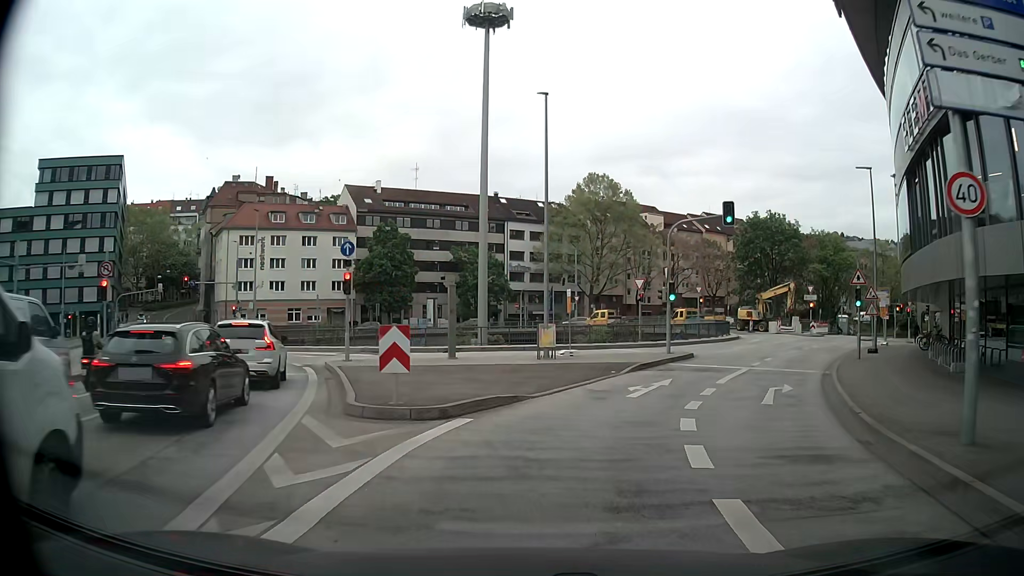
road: primary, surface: asphalt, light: Day
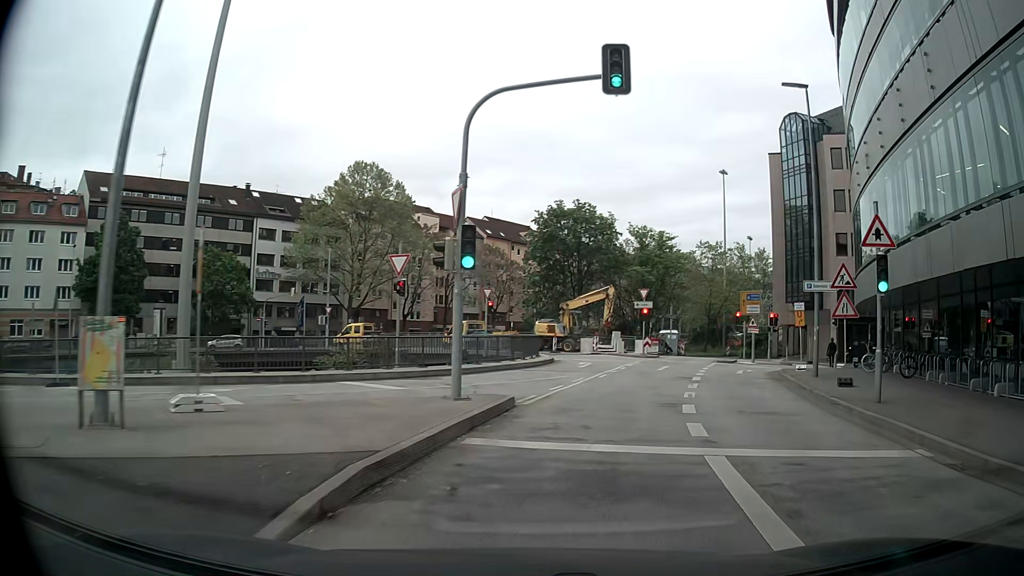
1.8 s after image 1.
(+2.5, +17.1) m; +18°
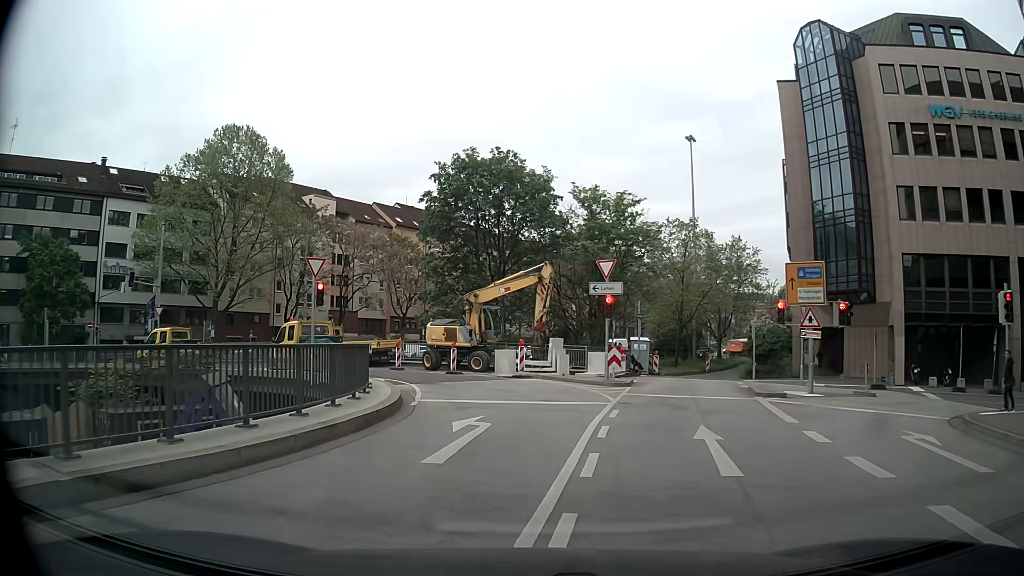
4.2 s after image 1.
(+2.9, +20.2) m; +8°
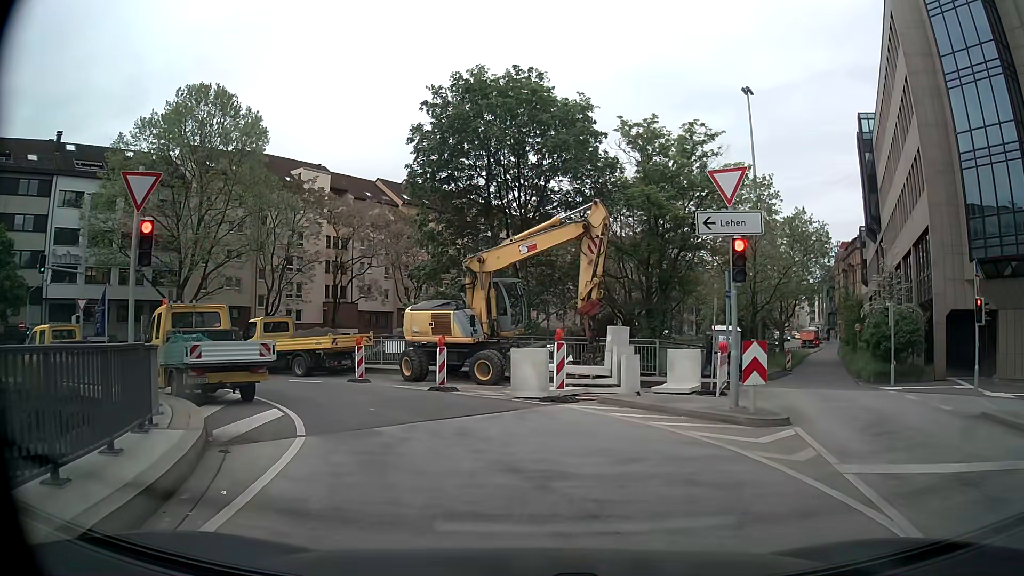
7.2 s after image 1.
(-0.1, +12.1) m; -2°
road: primary_link
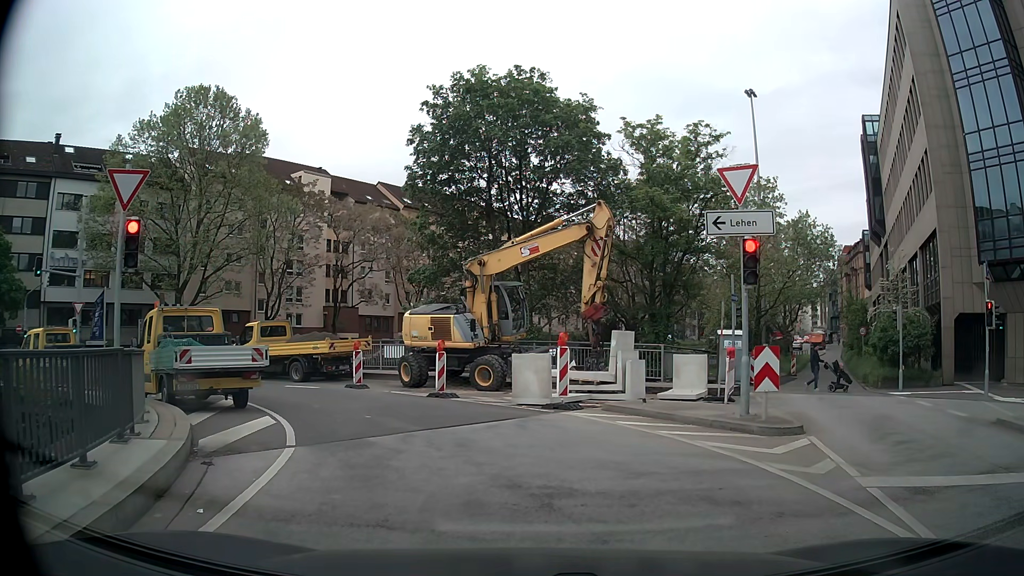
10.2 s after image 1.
(0.0, +0.5) m; 0°
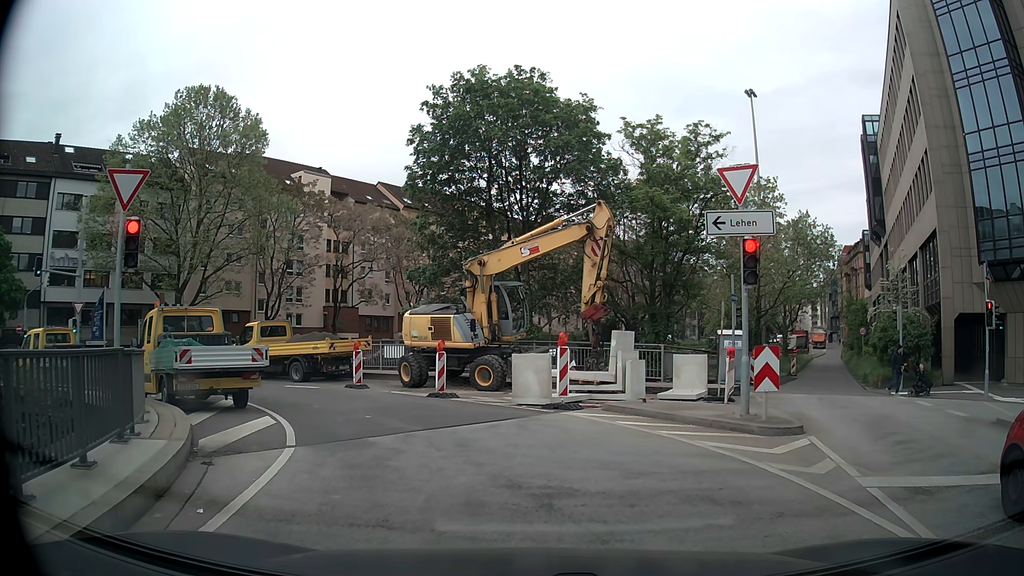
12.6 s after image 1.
(0.0, 0.0) m; 0°
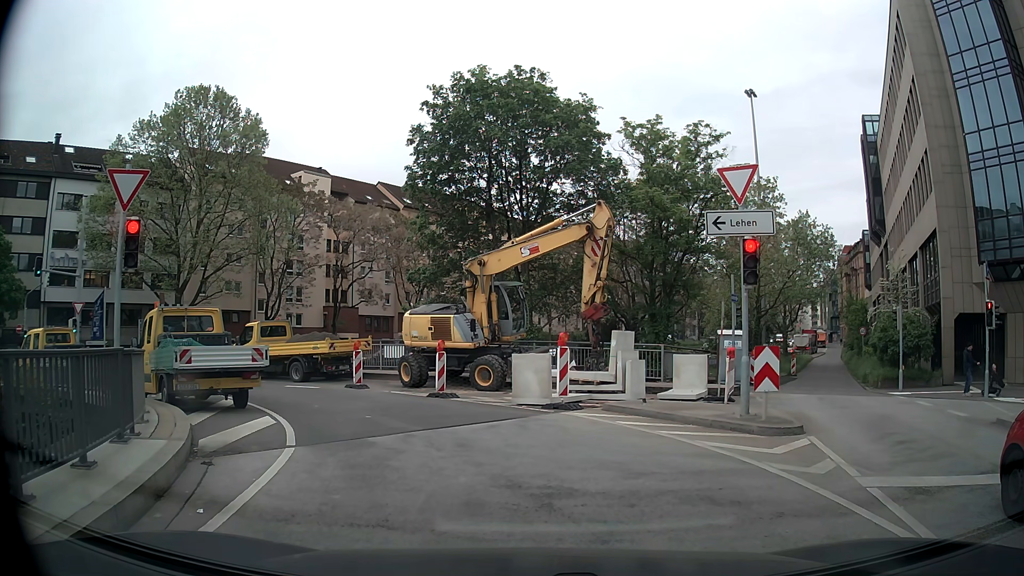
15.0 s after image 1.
(0.0, 0.0) m; 0°
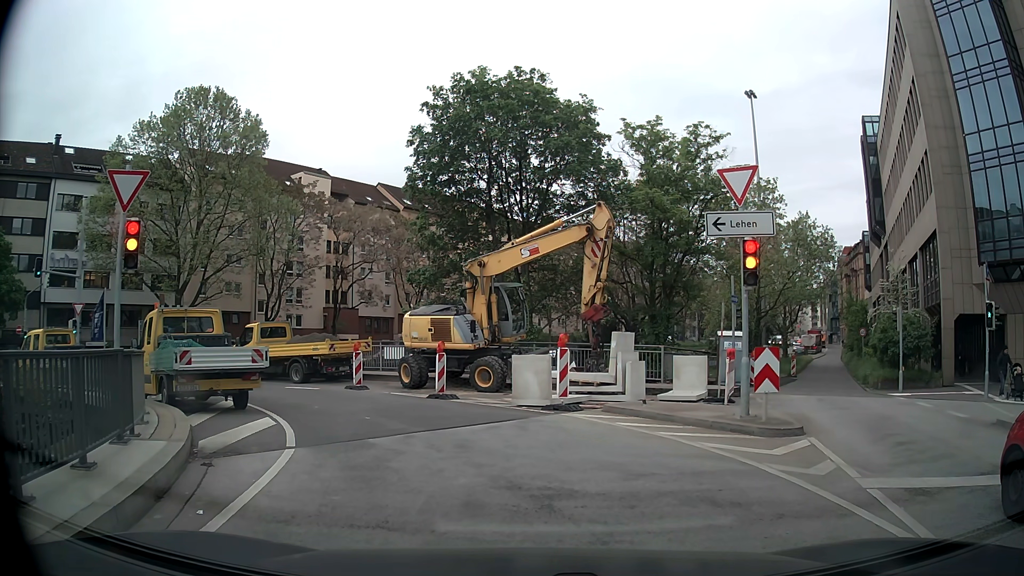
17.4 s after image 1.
(0.0, 0.0) m; 0°
